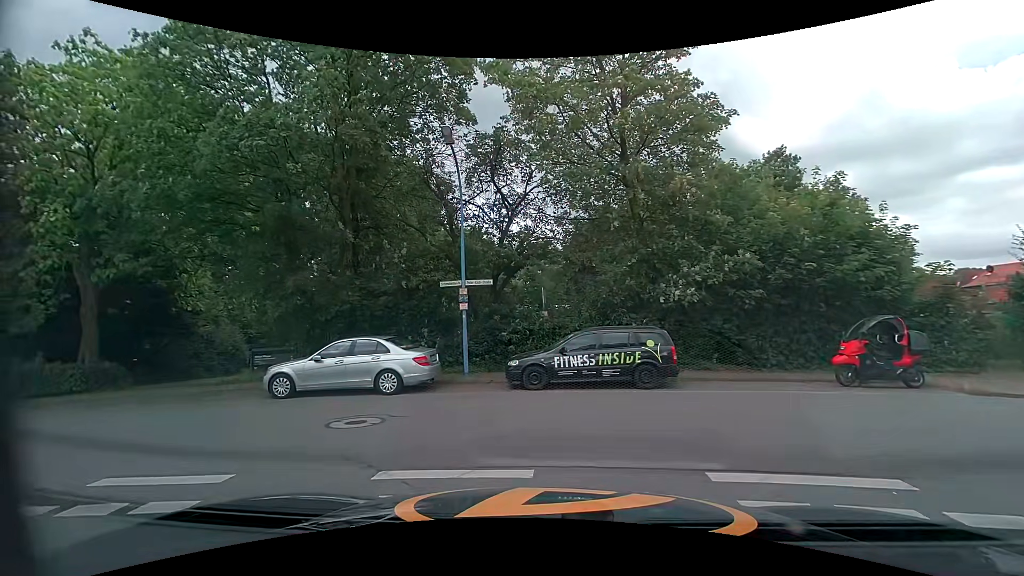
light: Day
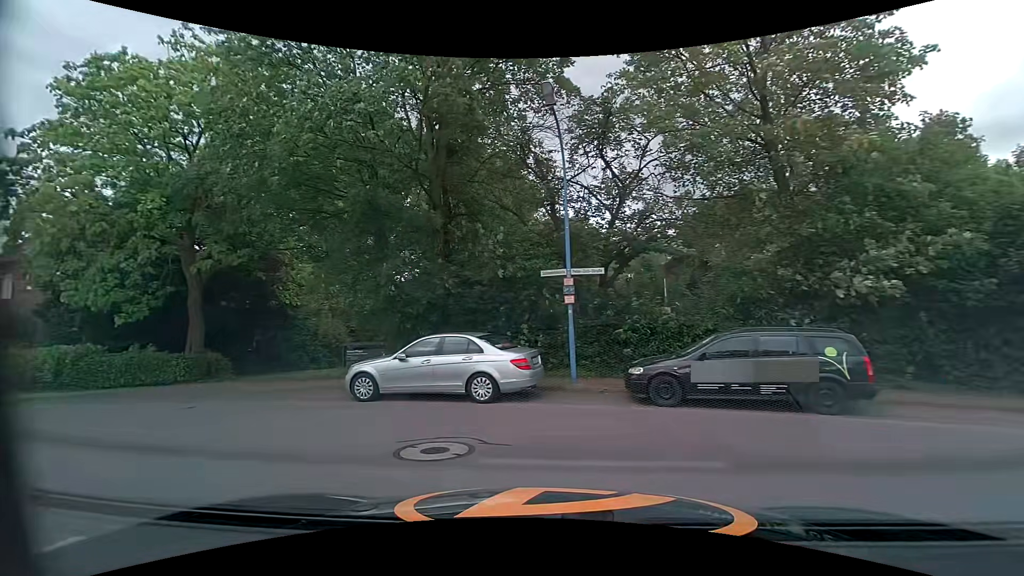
(-0.2, +2.4) m; -9°
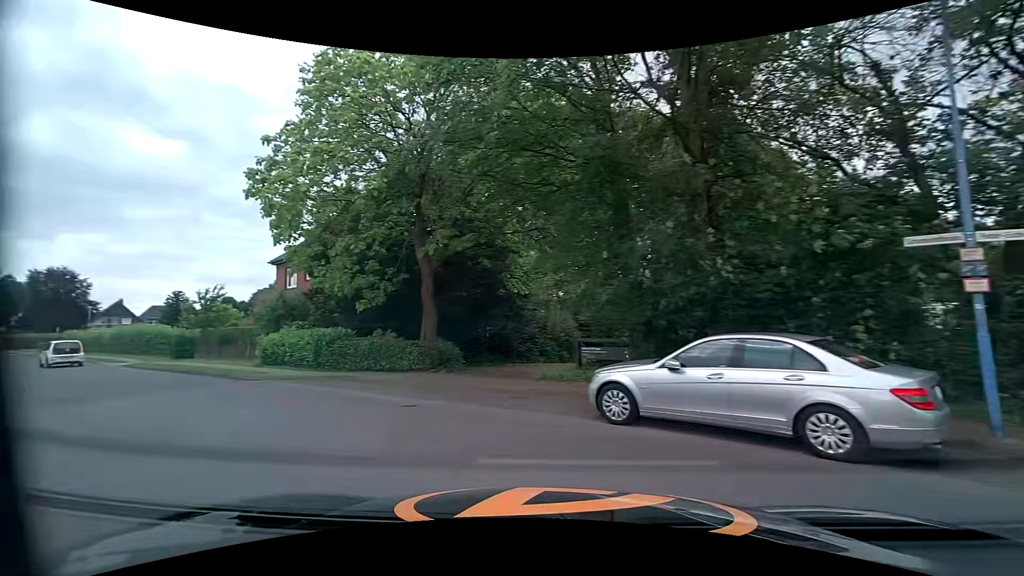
(-0.9, +3.7) m; -24°
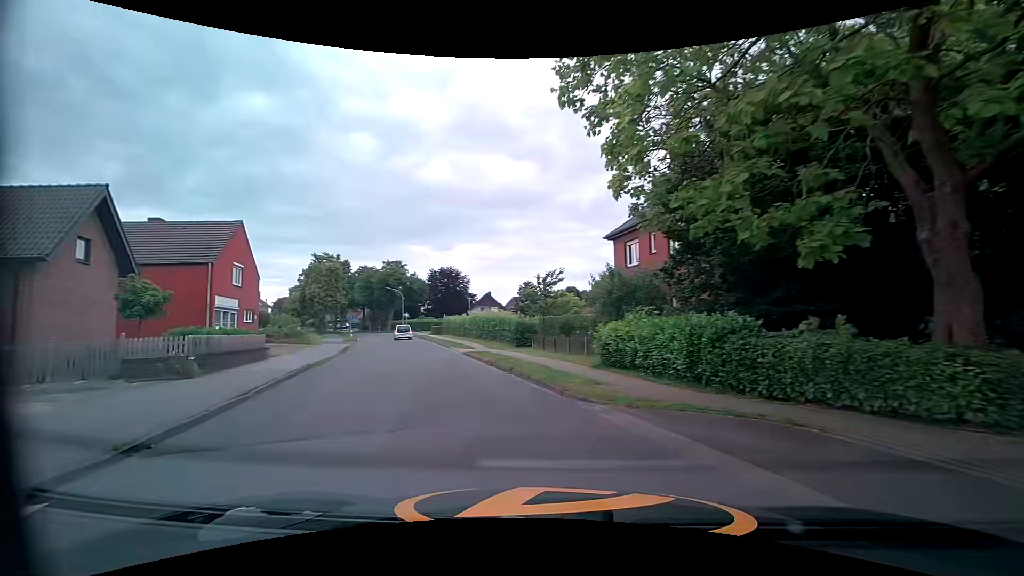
(-3.6, +8.4) m; -38°
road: tertiary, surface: asphalt
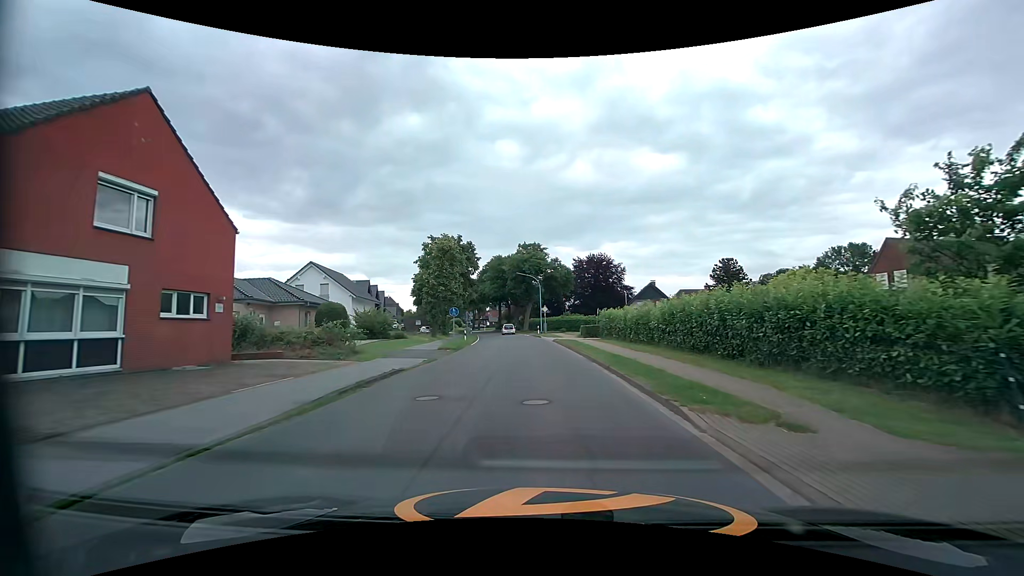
(-5.0, +22.4) m; -17°
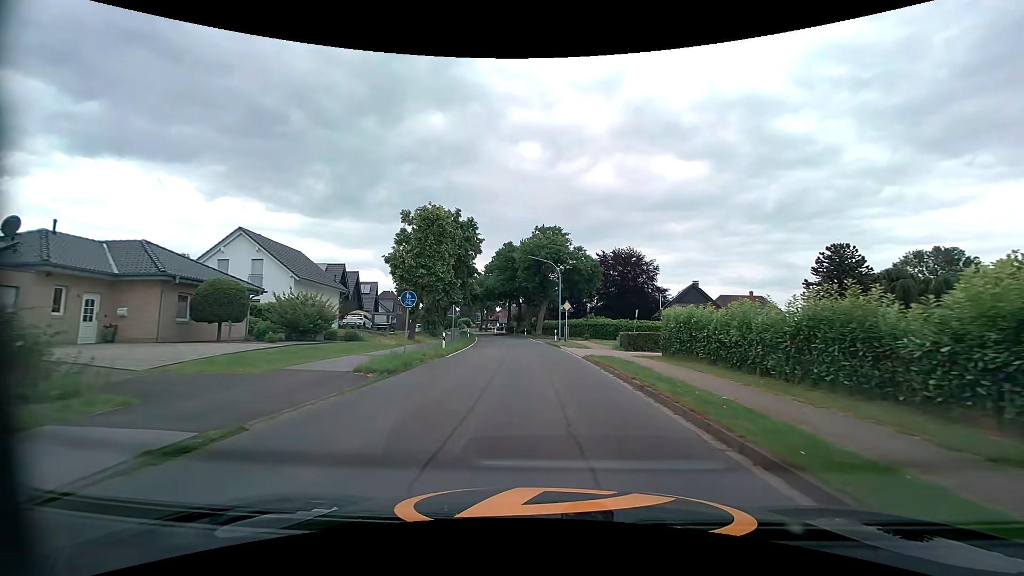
(-0.4, +15.6) m; -2°
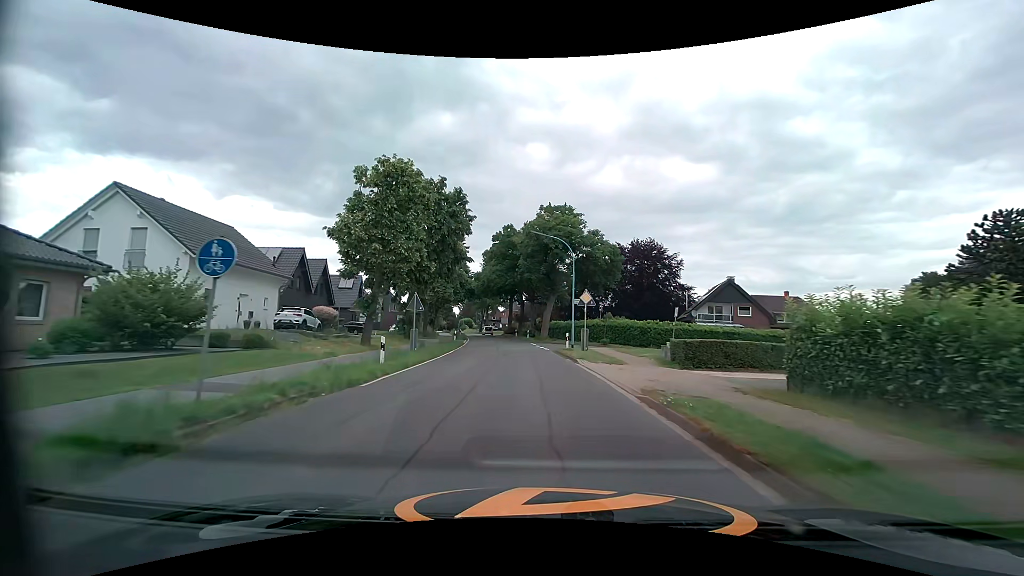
(0.0, +11.7) m; -1°
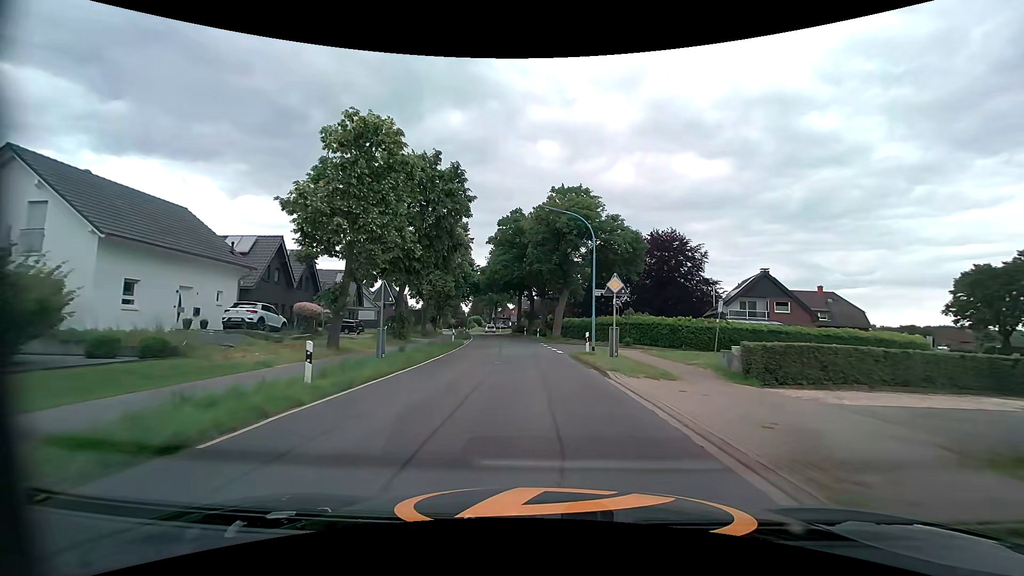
(0.0, +6.1) m; -1°
(0, +10) (-1, +20) (-2, +30) (-3, +40) (-4, +50) (-5, +60) (-7, +70) (-8, +79) (-11, +89) (-13, +99) m
